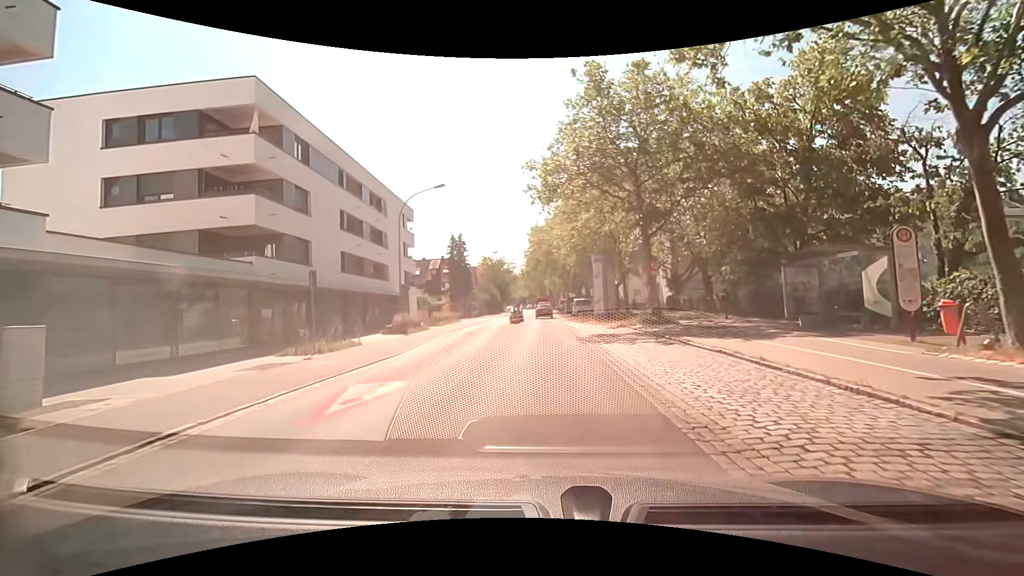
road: secondary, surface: asphalt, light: Day
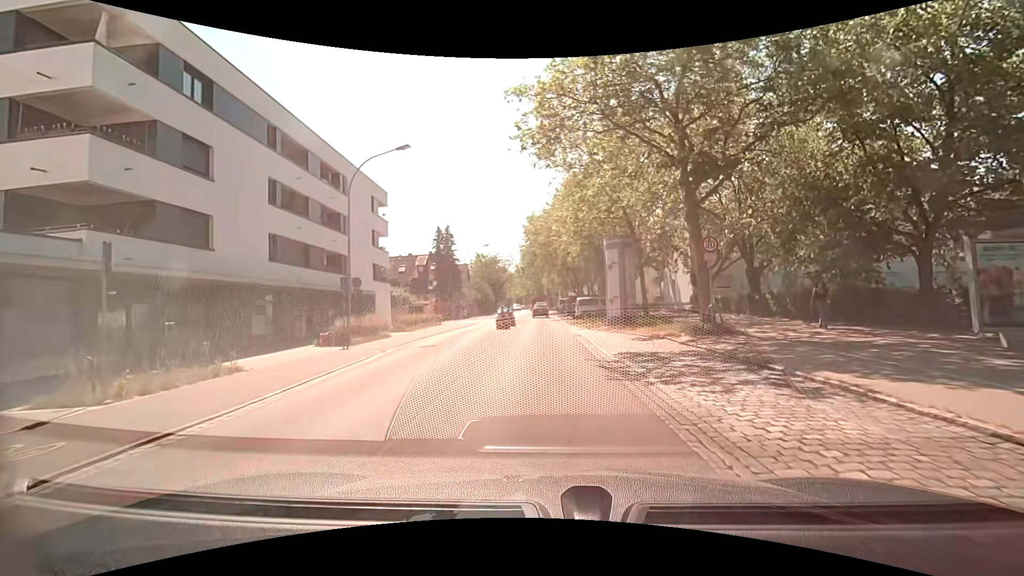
(-0.1, +8.6) m; -2°
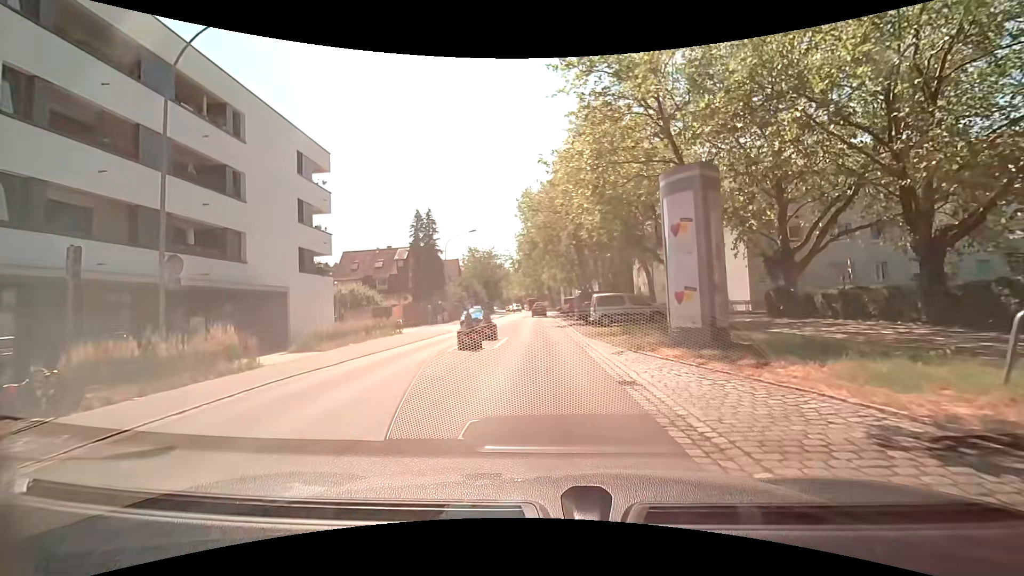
(+0.4, +13.0) m; +1°
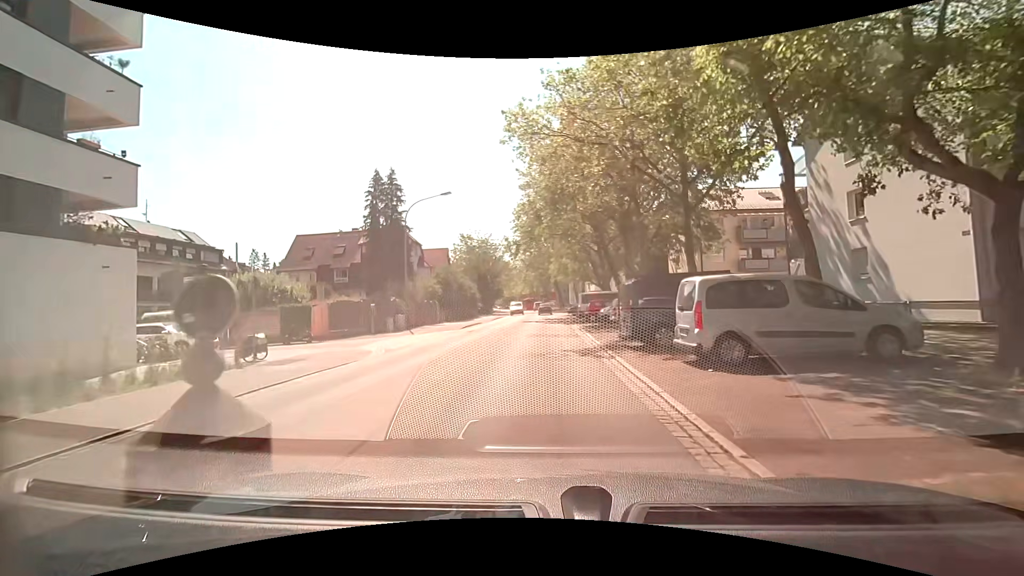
(0.0, +17.3) m; 0°
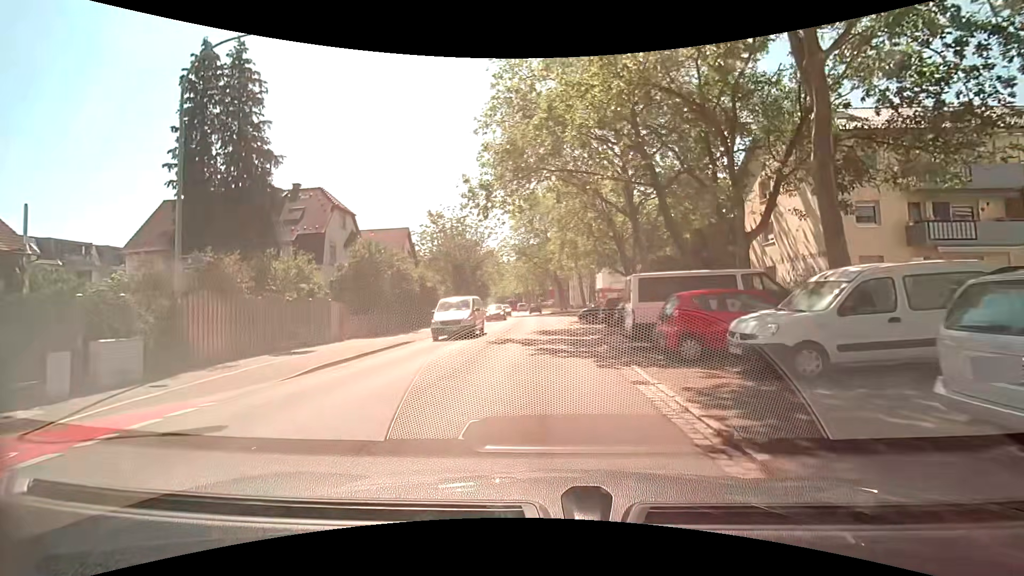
(0.0, +21.7) m; -1°
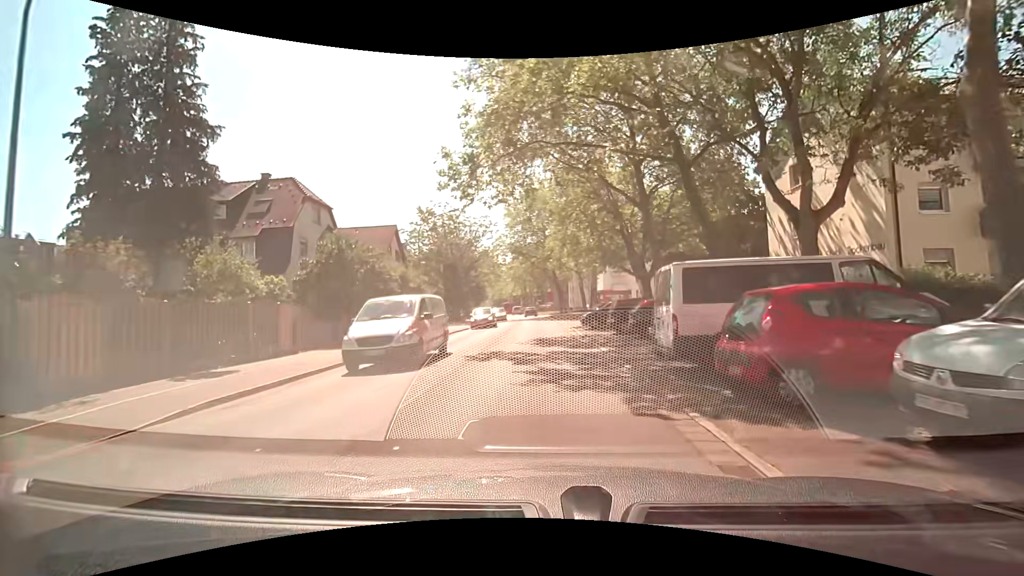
(+0.1, +4.3) m; +2°
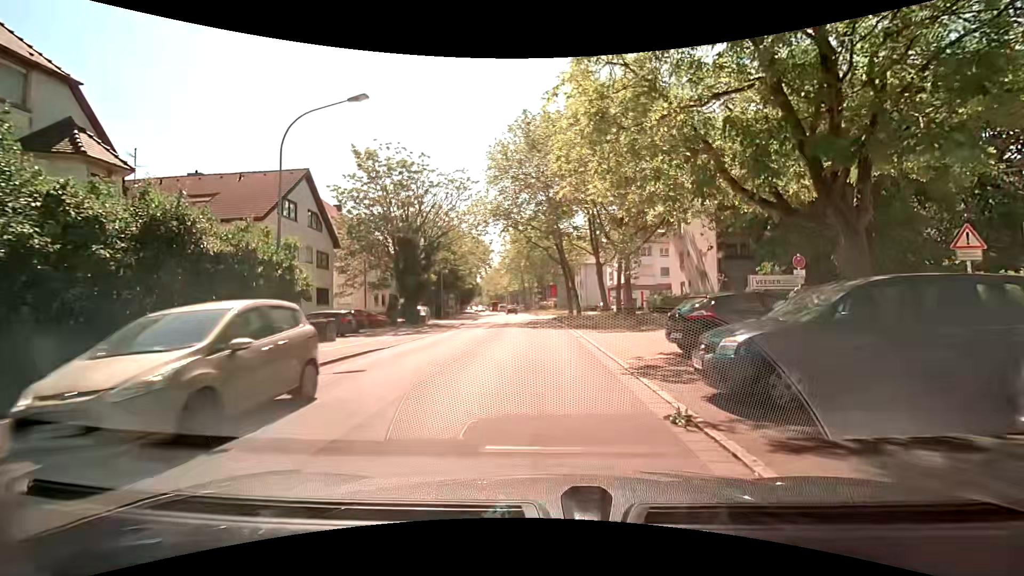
(-0.2, +21.4) m; -2°
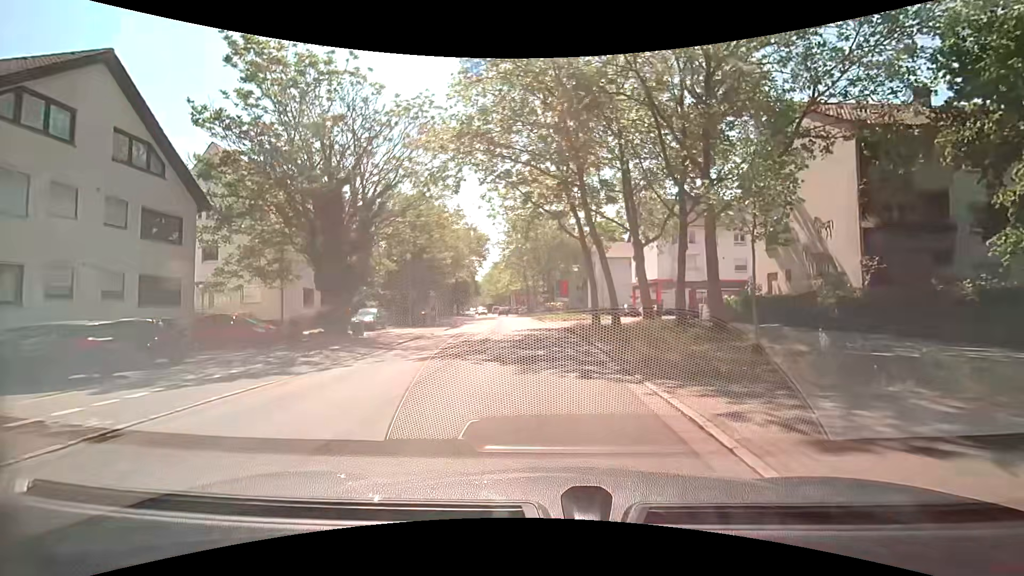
(+0.2, +16.7) m; +1°
(0, +10) (-1, +20) (-1, +30) (-2, +40) (-2, +50) (-4, +60) (-5, +70) (-6, +80) (-7, +90) (-9, +99) m
